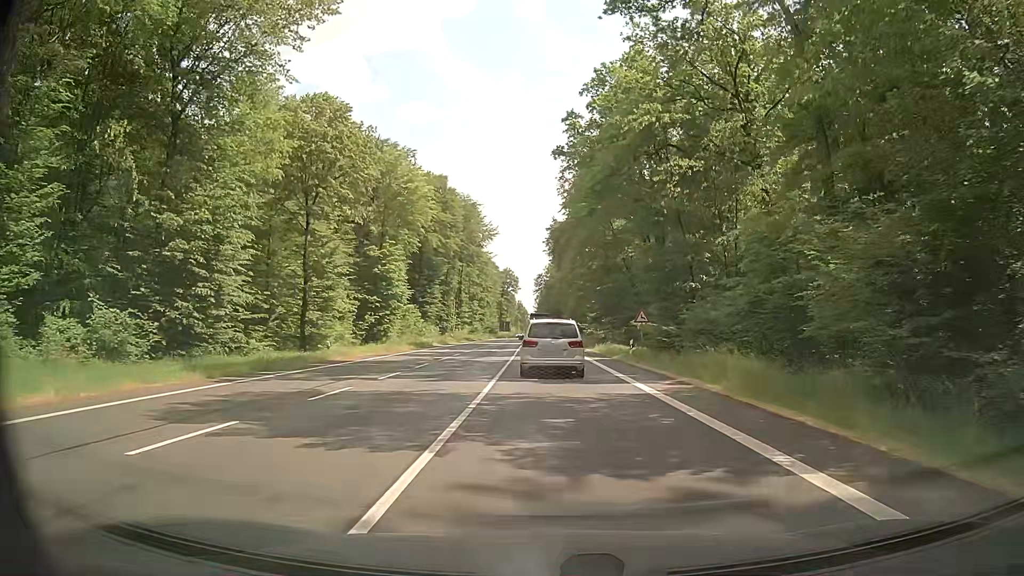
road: primary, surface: asphalt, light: Day
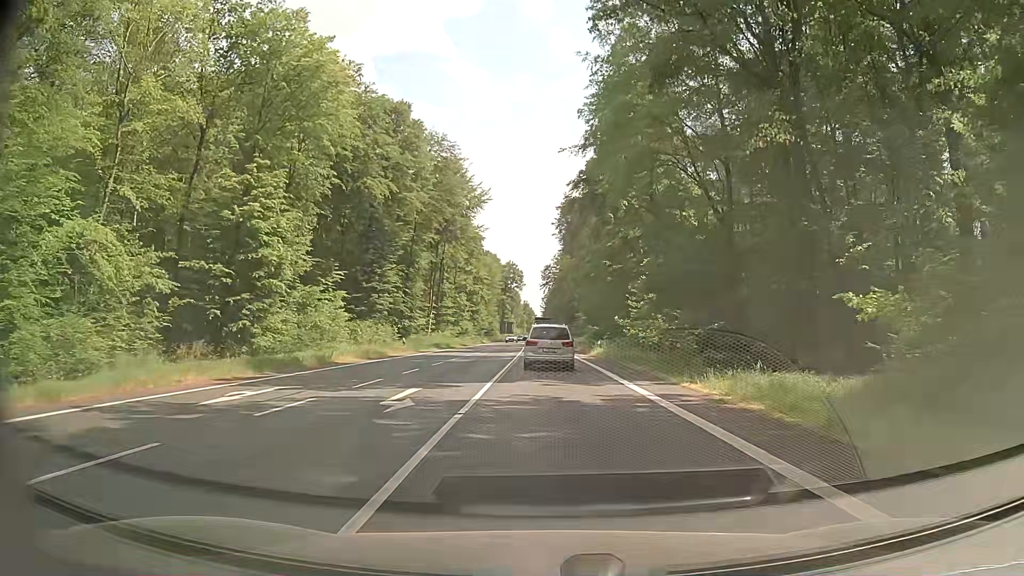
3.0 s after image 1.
(+0.1, +33.2) m; -1°
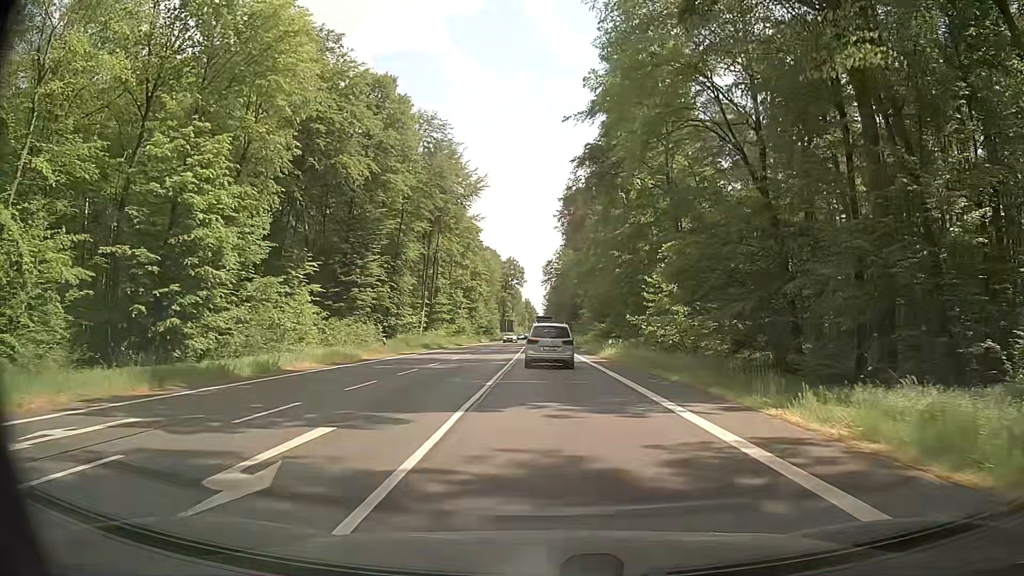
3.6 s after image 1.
(0.0, +7.0) m; +1°
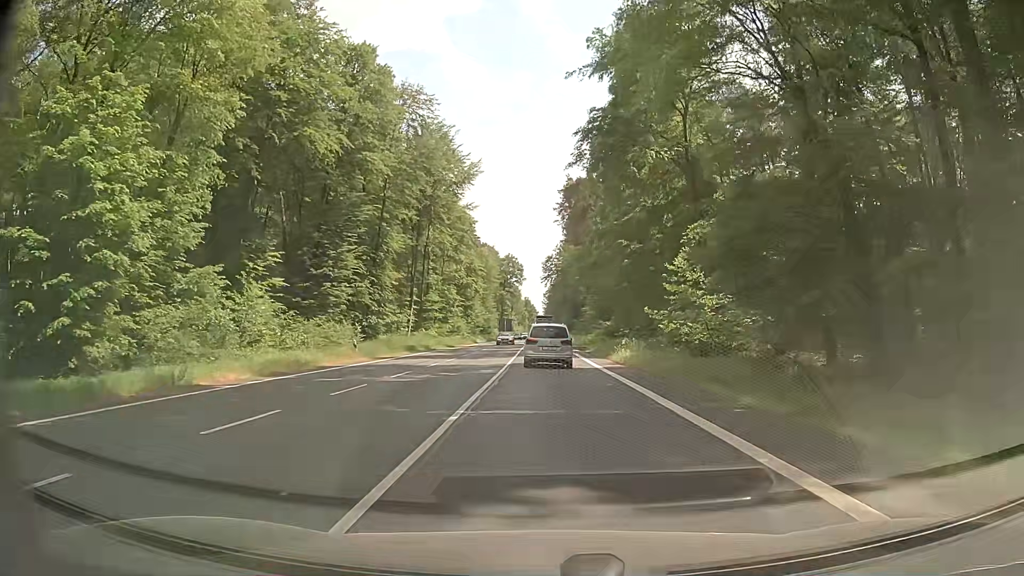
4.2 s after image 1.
(0.0, +7.2) m; 0°
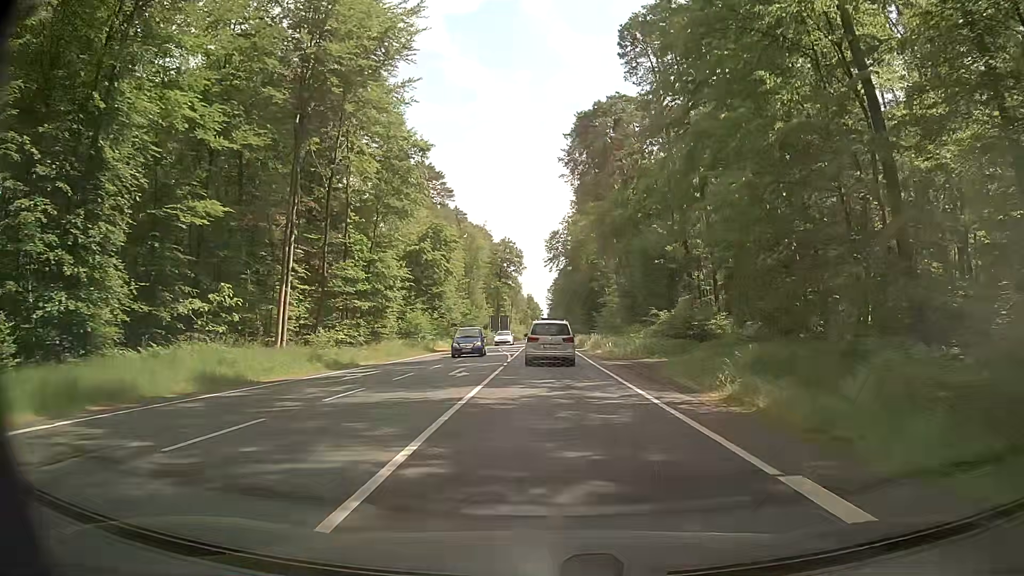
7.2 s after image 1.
(-0.4, +37.9) m; -1°
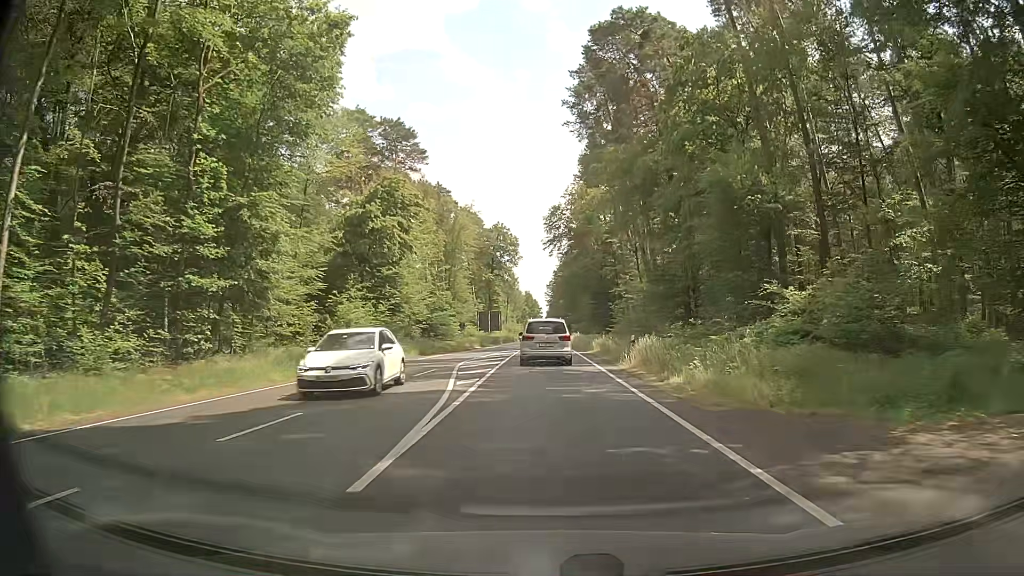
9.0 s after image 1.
(0.0, +23.4) m; 0°
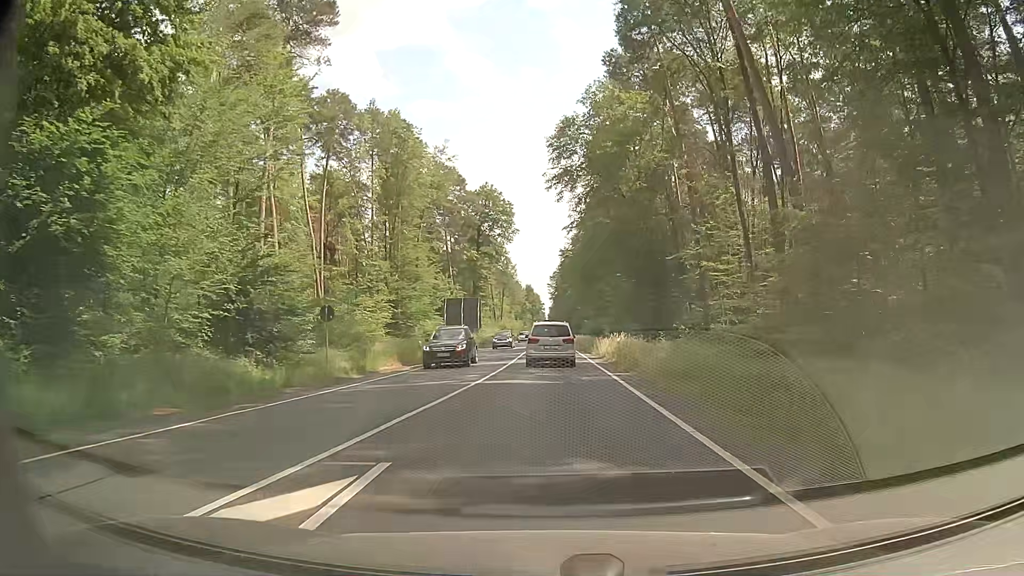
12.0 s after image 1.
(+0.1, +39.5) m; 0°
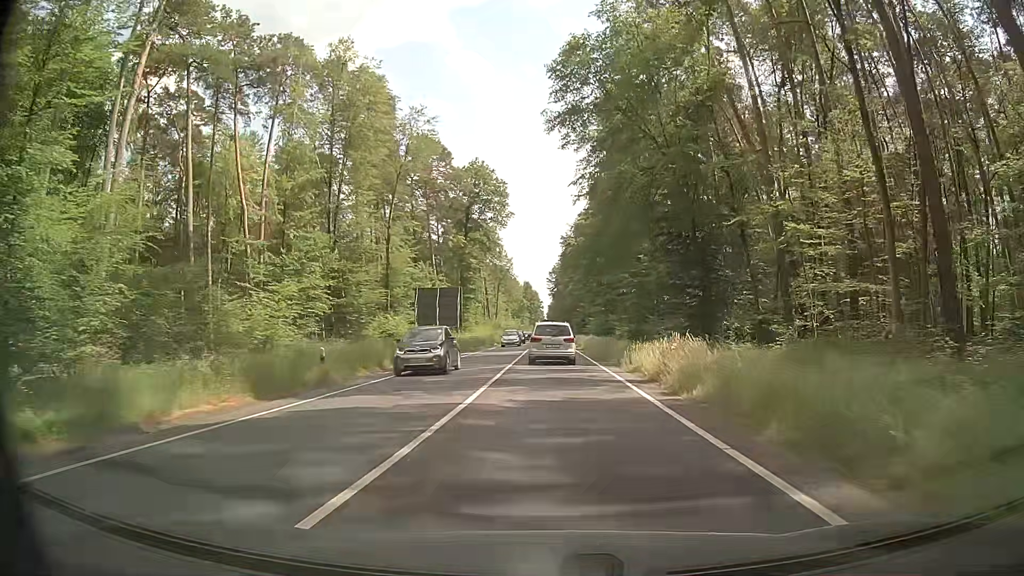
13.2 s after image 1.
(-0.2, +16.1) m; 0°
(0, +10) (0, +20) (0, +30) (0, +40) (0, +50) (0, +60) (0, +70) (0, +80) (0, +90) (0, +100) m
